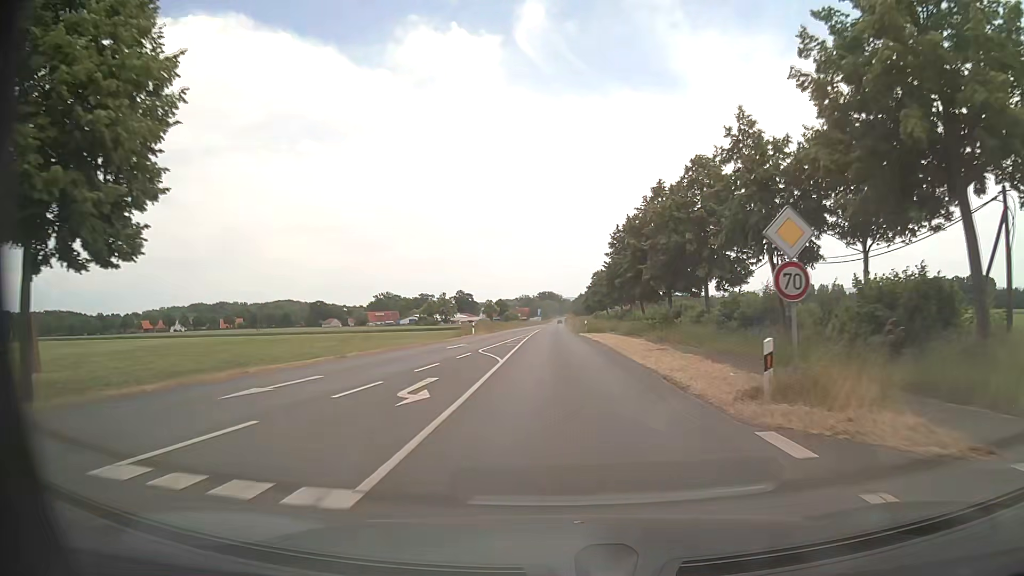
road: secondary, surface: asphalt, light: Day
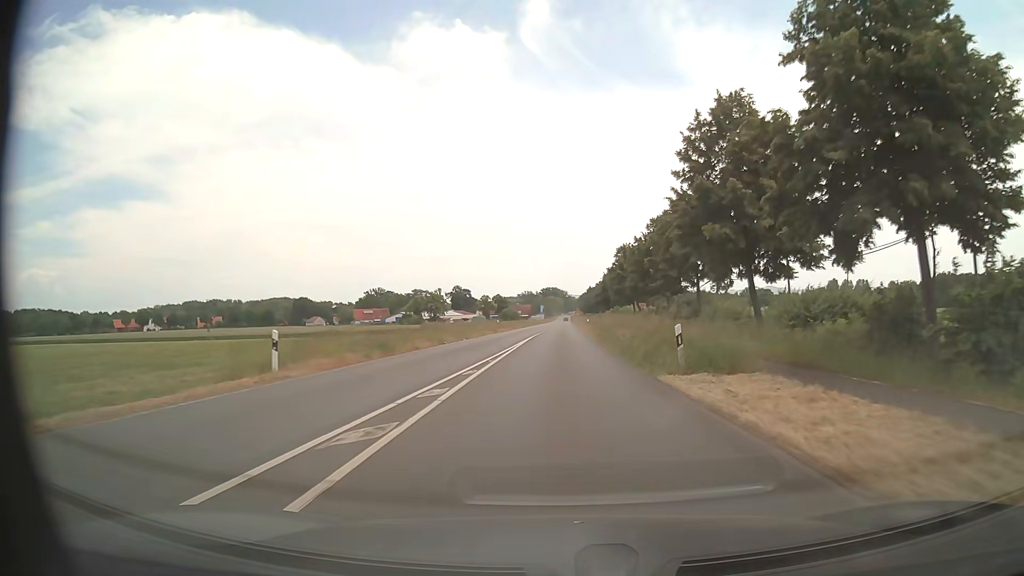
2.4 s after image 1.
(+0.1, +40.4) m; 0°
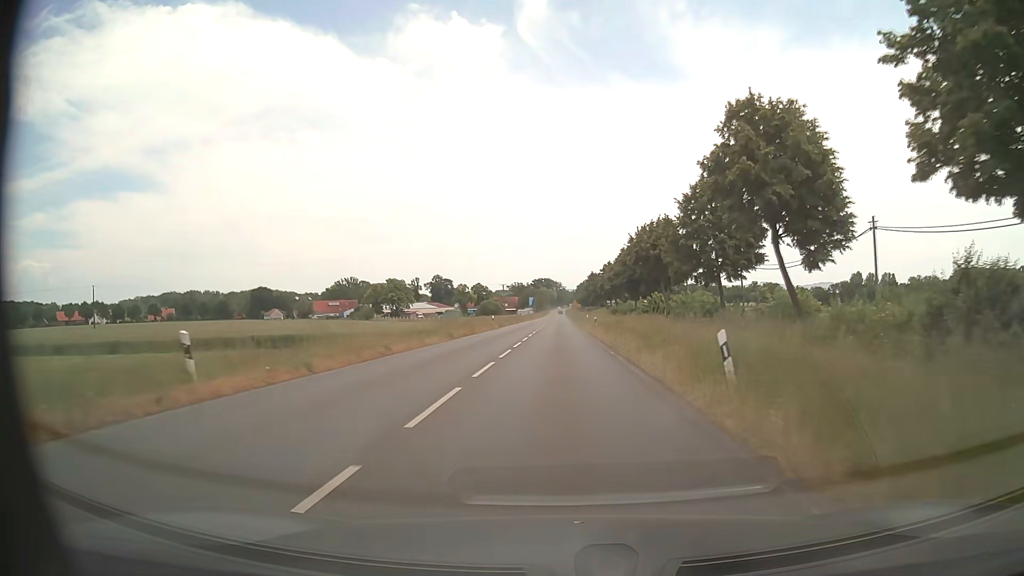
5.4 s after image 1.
(+0.2, +55.0) m; 0°
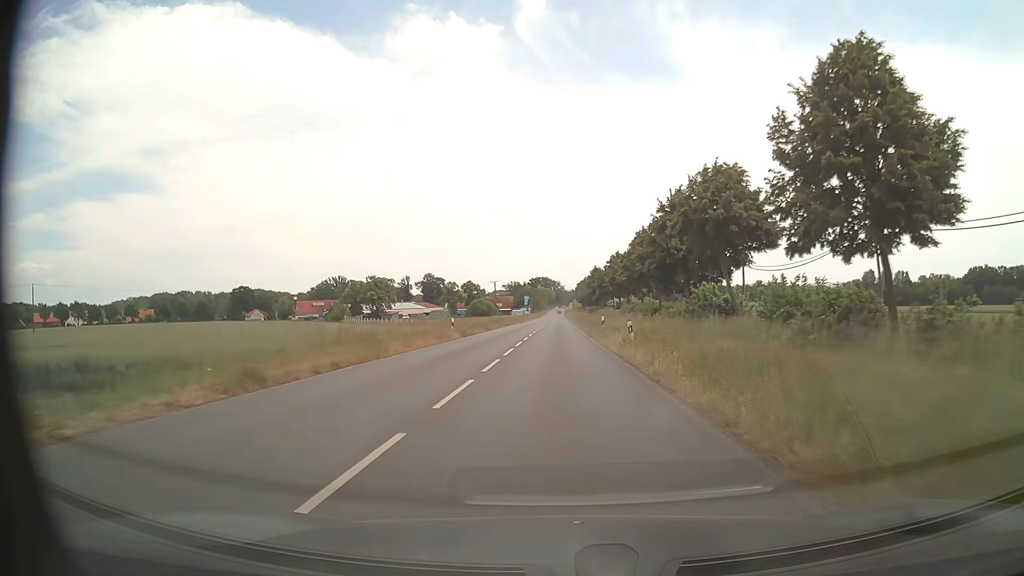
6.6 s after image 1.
(+0.1, +22.6) m; 0°
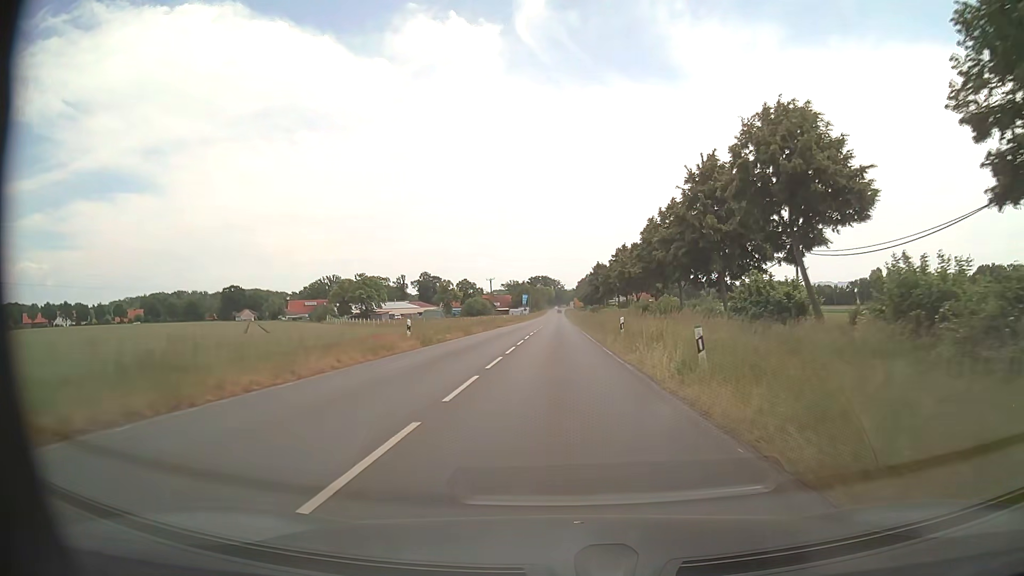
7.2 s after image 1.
(0.0, +11.4) m; 0°
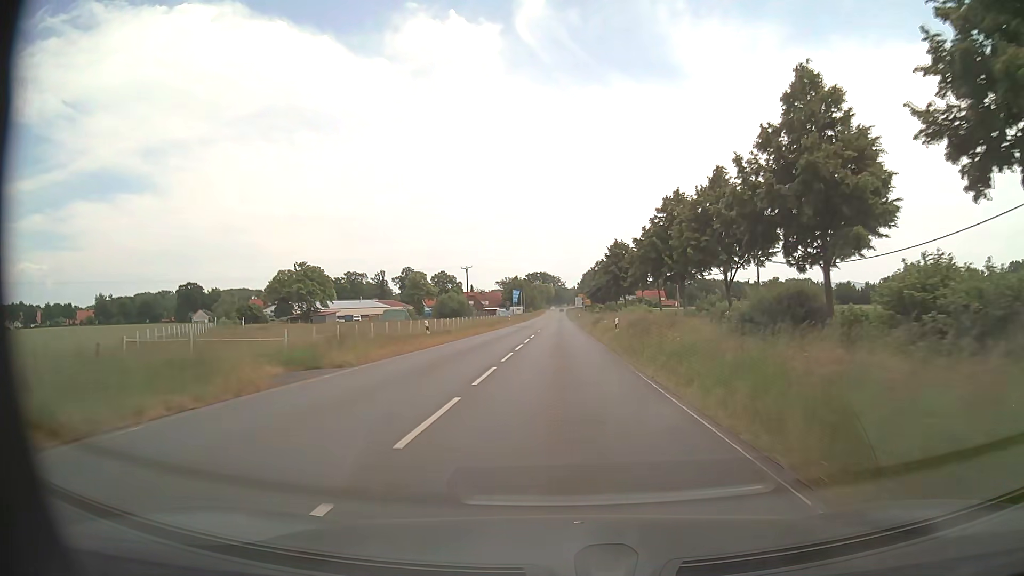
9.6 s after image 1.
(0.0, +45.9) m; 0°
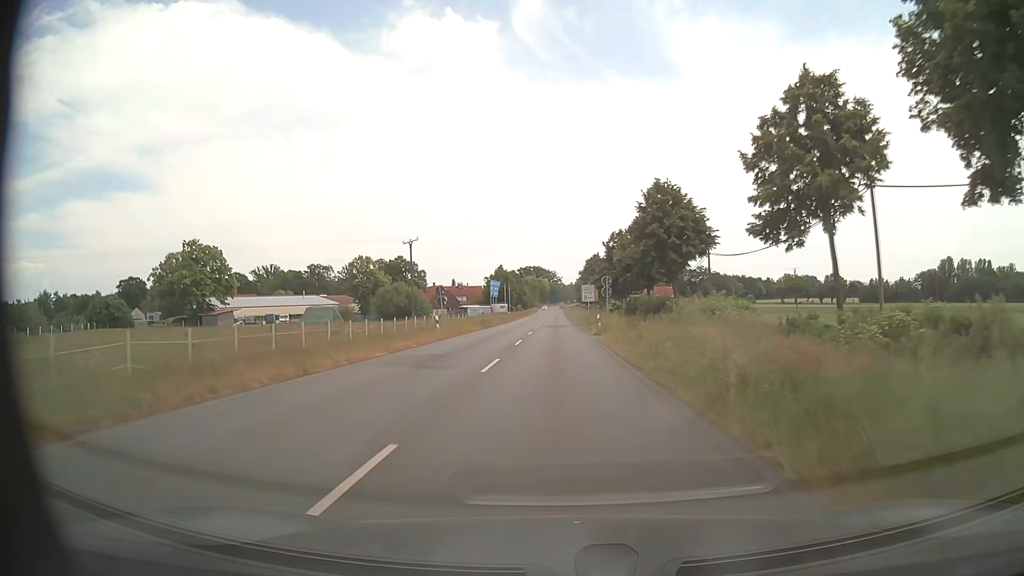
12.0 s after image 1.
(+0.3, +46.3) m; 0°
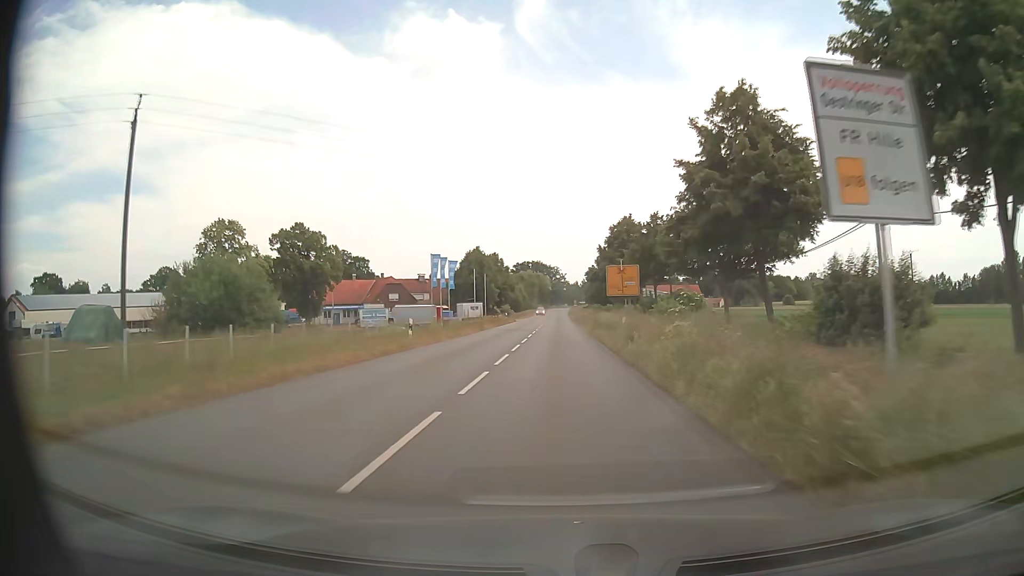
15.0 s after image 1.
(+0.1, +58.1) m; 0°
(0, +10) (0, +20) (0, +30) (0, +40) (0, +50) (0, +60) (0, +70) (0, +80) (0, +90) (+1, +100) m
